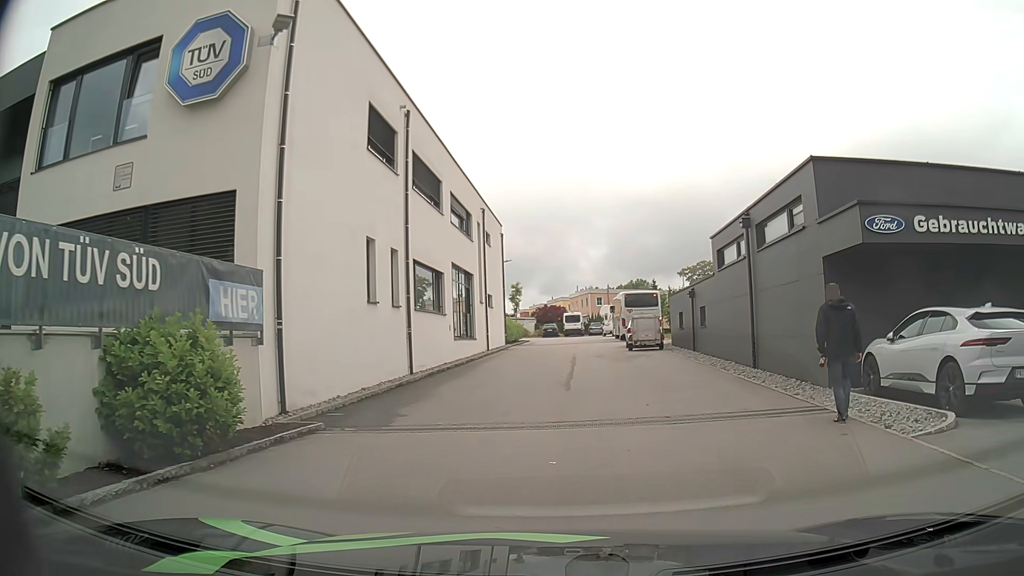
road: residential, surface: asphalt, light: Day
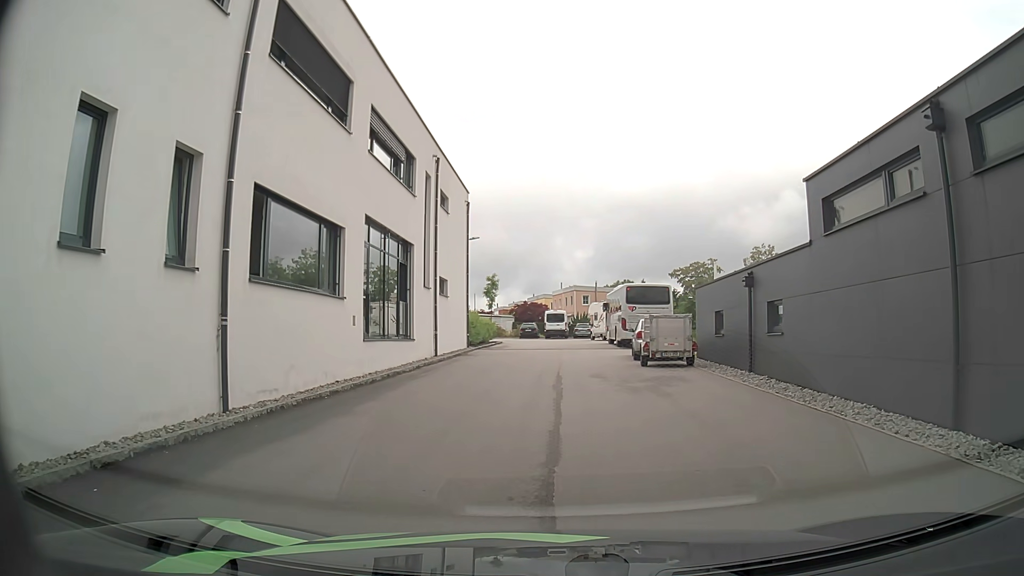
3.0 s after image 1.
(+0.2, +10.6) m; 0°
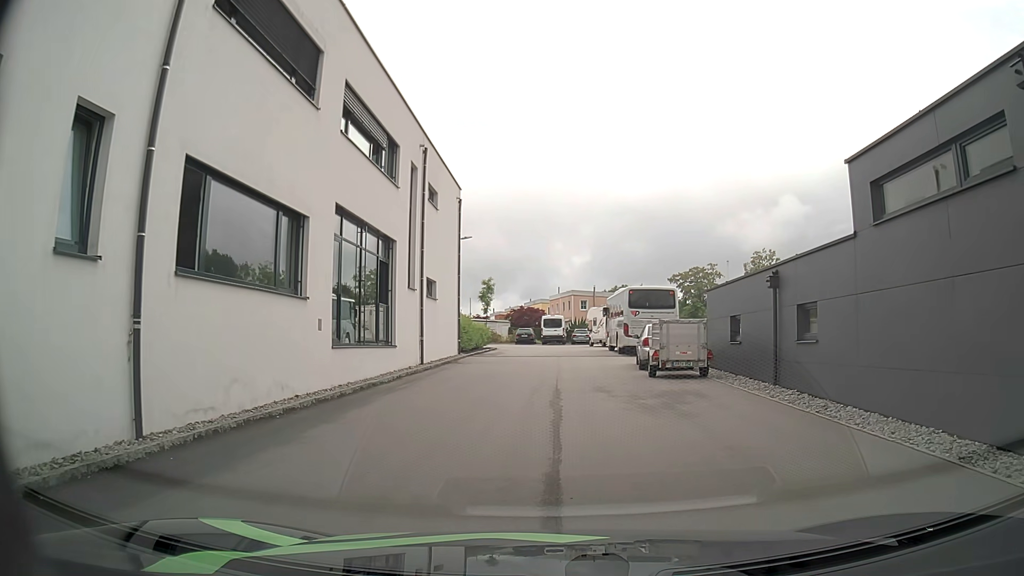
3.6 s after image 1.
(0.0, +2.2) m; +1°
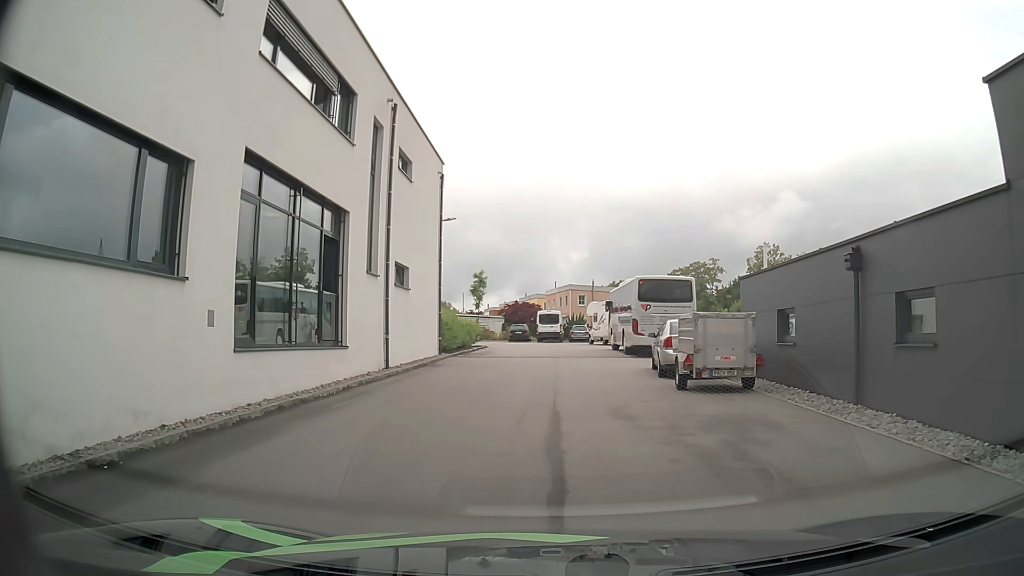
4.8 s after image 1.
(0.0, +4.5) m; +1°
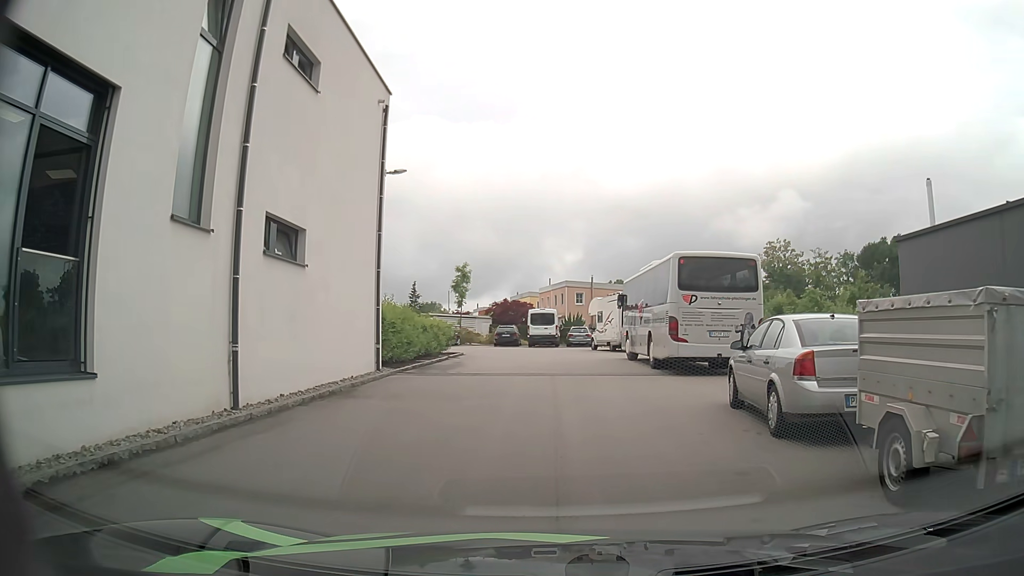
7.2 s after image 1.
(0.0, +9.1) m; -1°
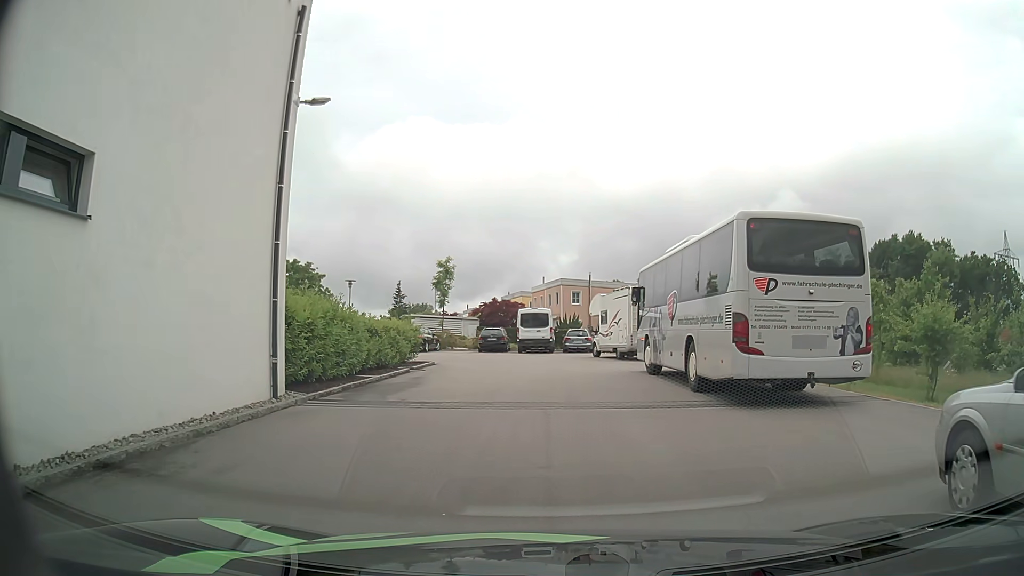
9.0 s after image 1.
(+0.2, +6.6) m; +1°
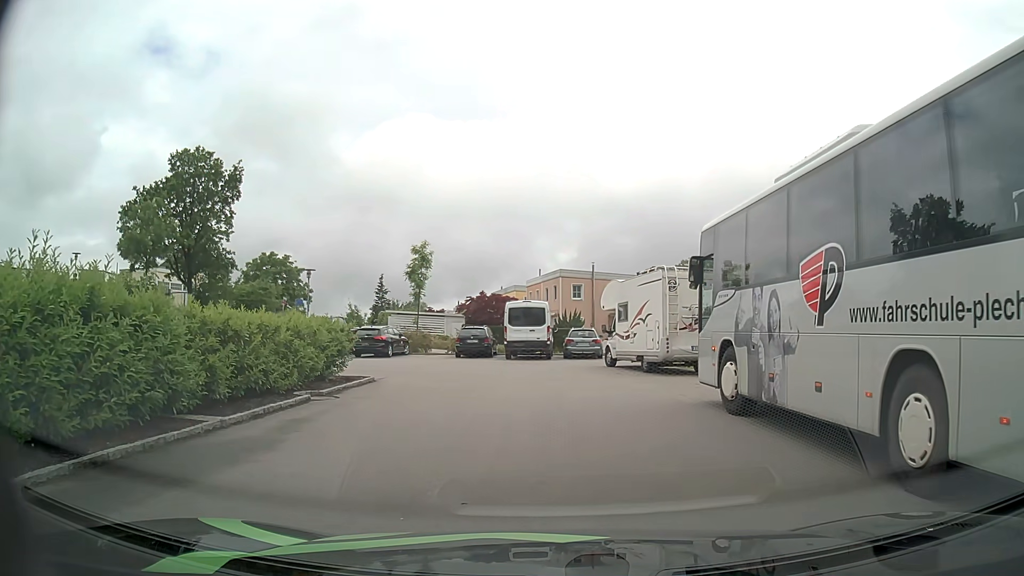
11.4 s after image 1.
(+0.1, +8.9) m; +1°
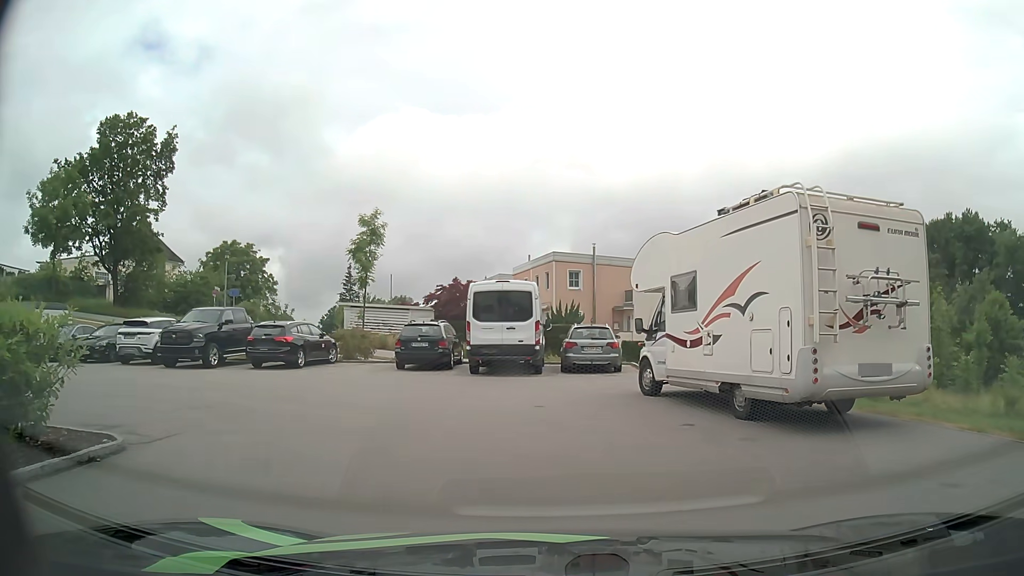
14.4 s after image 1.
(0.0, +10.9) m; 0°
